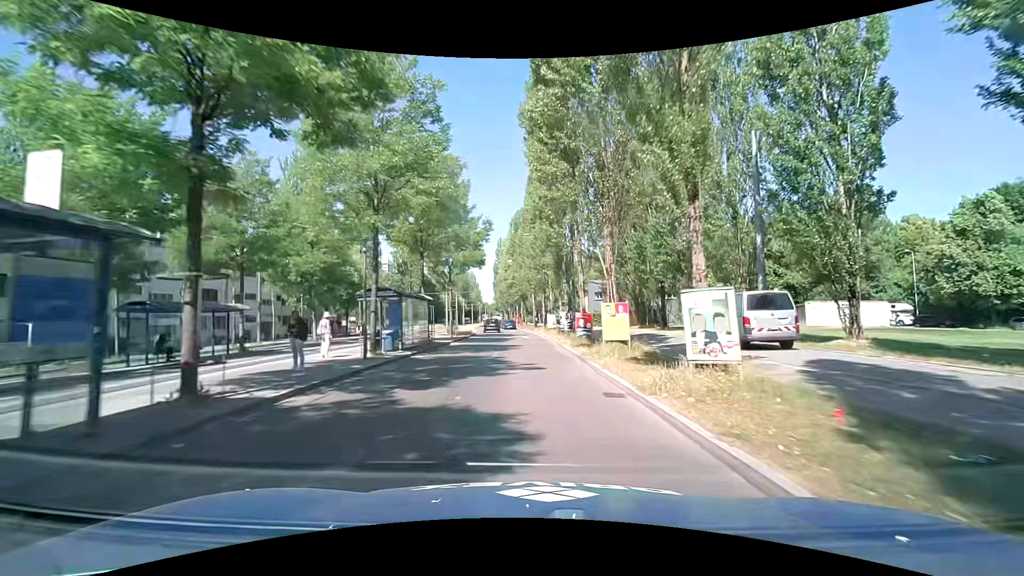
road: secondary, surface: asphalt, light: Day
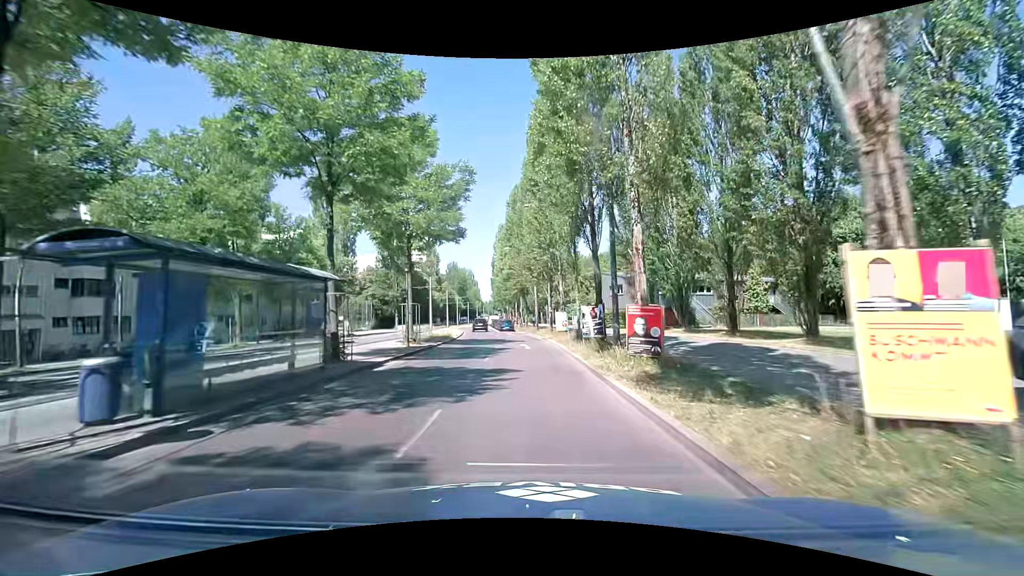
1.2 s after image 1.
(+0.3, +13.3) m; +1°
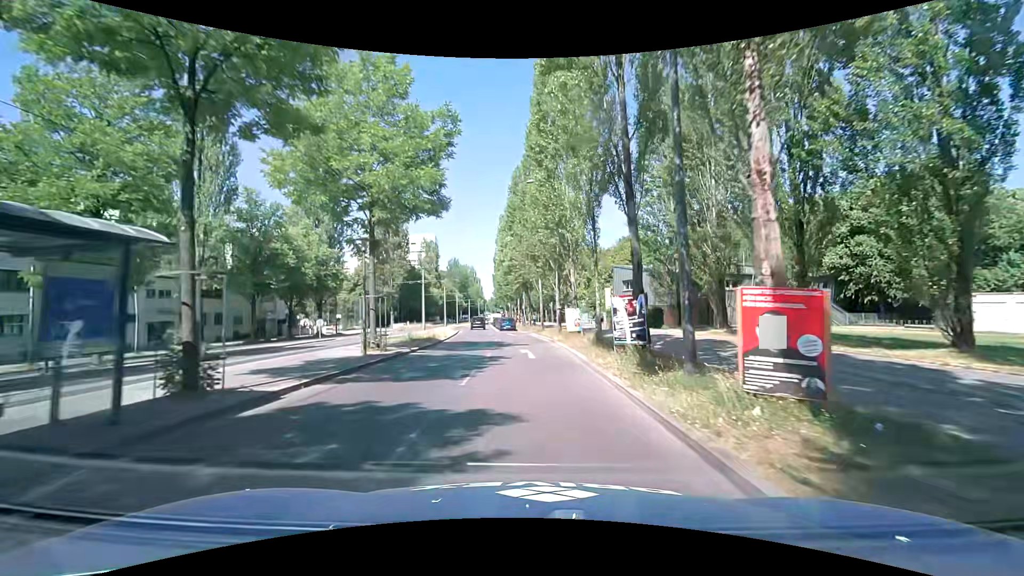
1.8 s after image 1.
(-0.1, +6.5) m; -1°
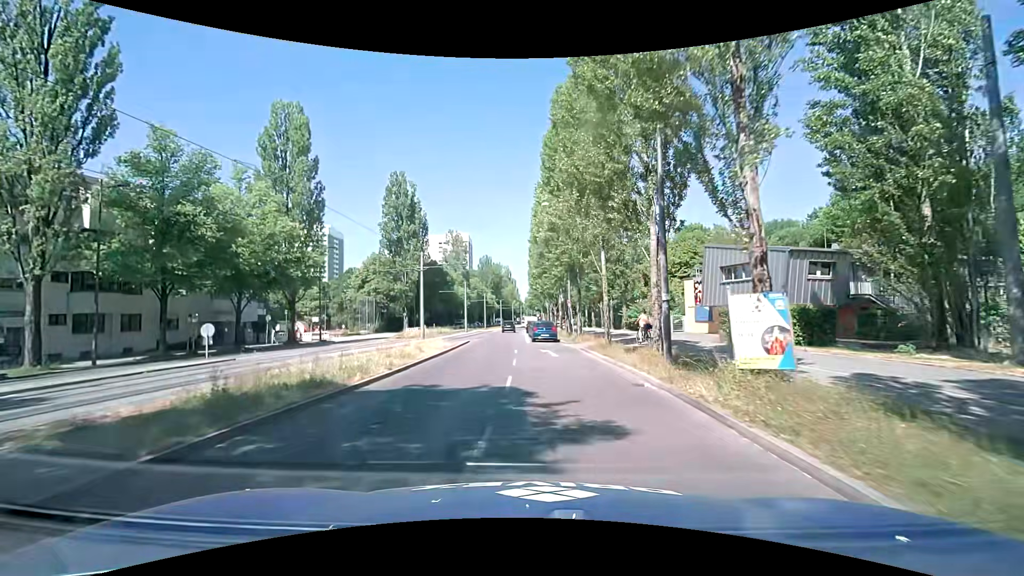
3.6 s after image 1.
(-0.6, +18.5) m; -4°
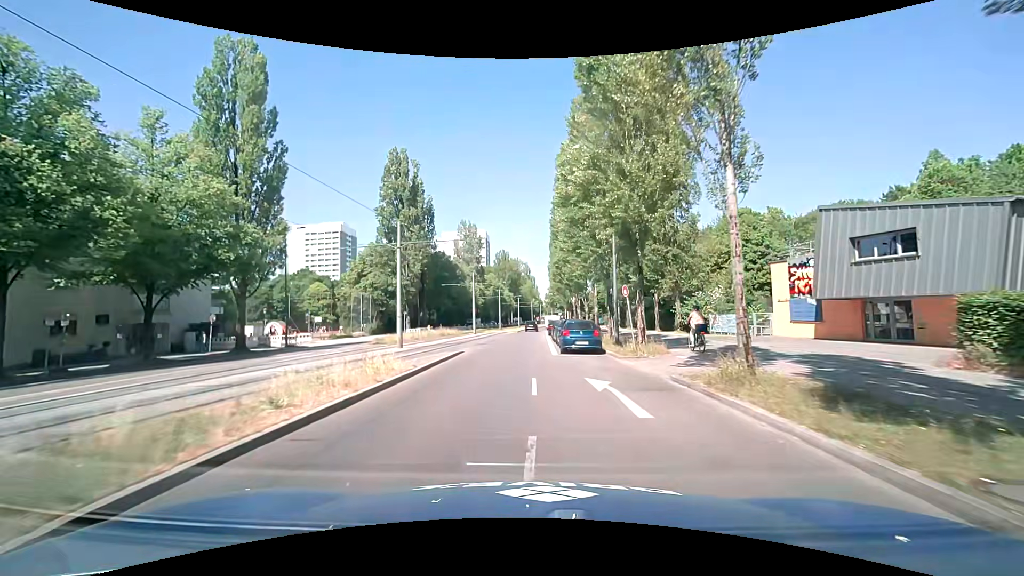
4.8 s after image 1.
(-0.3, +12.6) m; -1°
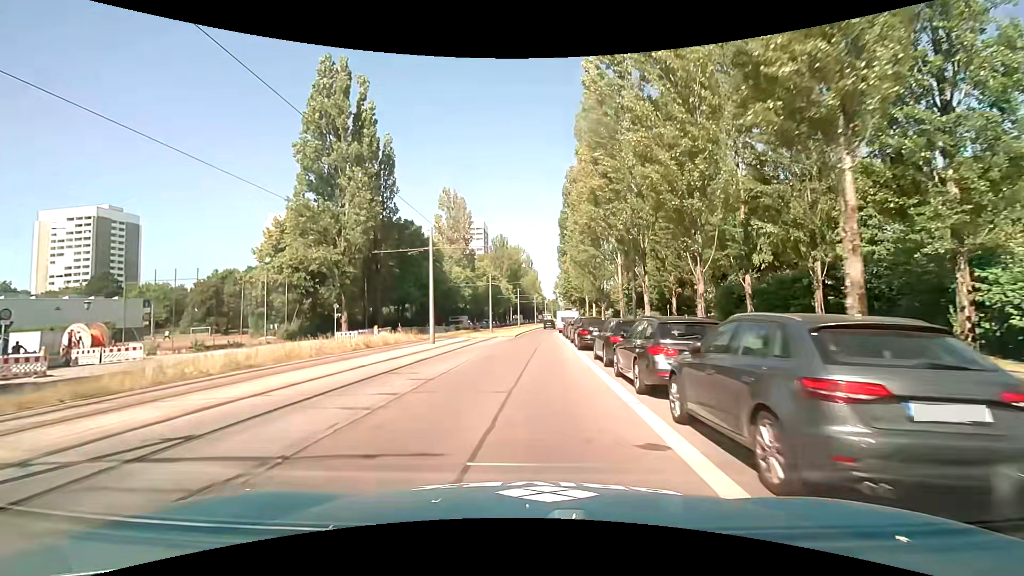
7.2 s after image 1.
(-0.7, +26.7) m; -1°
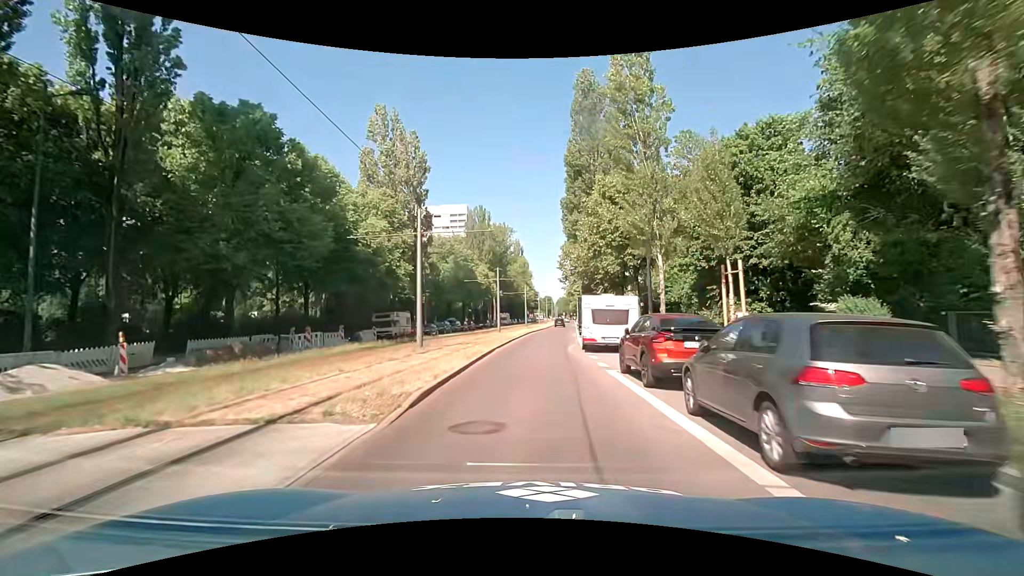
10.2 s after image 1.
(+0.4, +34.1) m; +1°
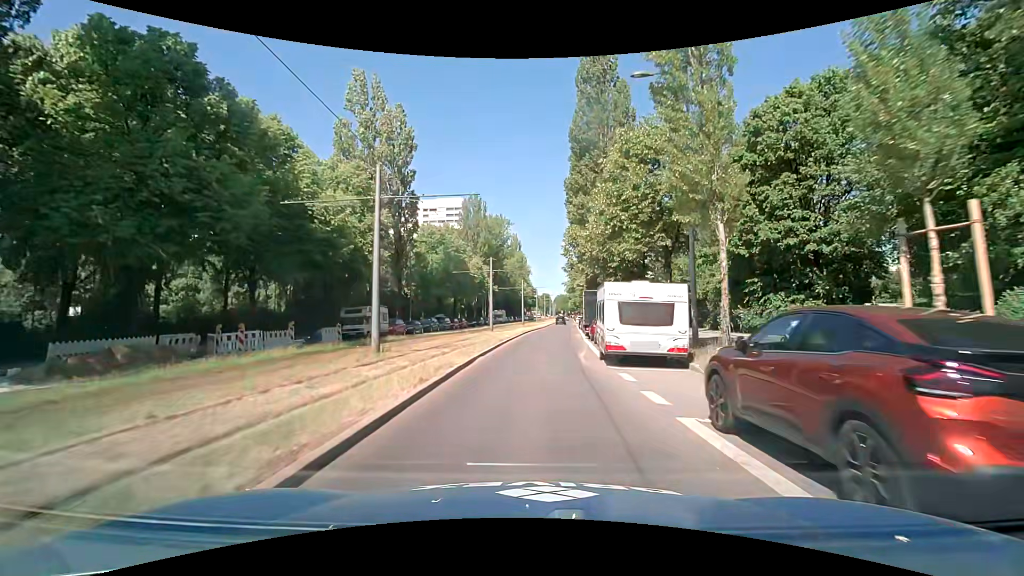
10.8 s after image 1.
(0.0, +6.8) m; +1°
(0, +10) (0, +20) (+1, +30) (+1, +40) (+2, +50) (+3, +60) (+4, +70) (+5, +80) (+5, +90) (+6, +100) m
